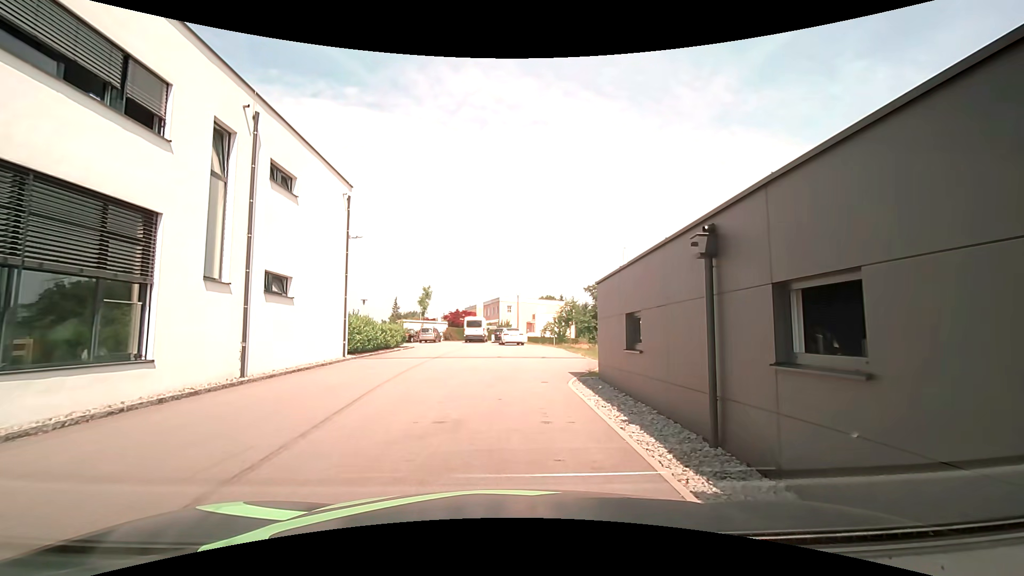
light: Day
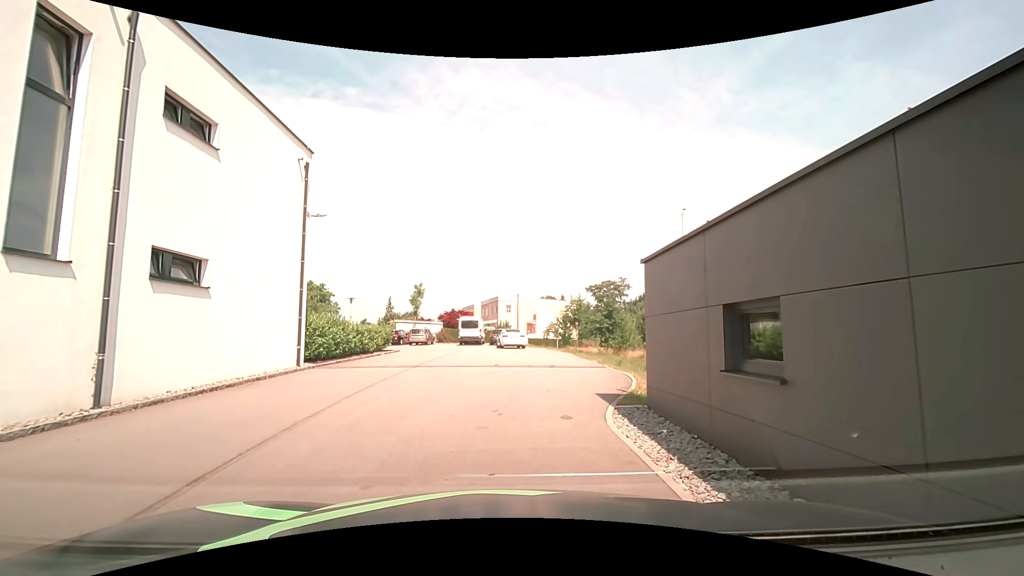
(0.0, +4.7) m; 0°
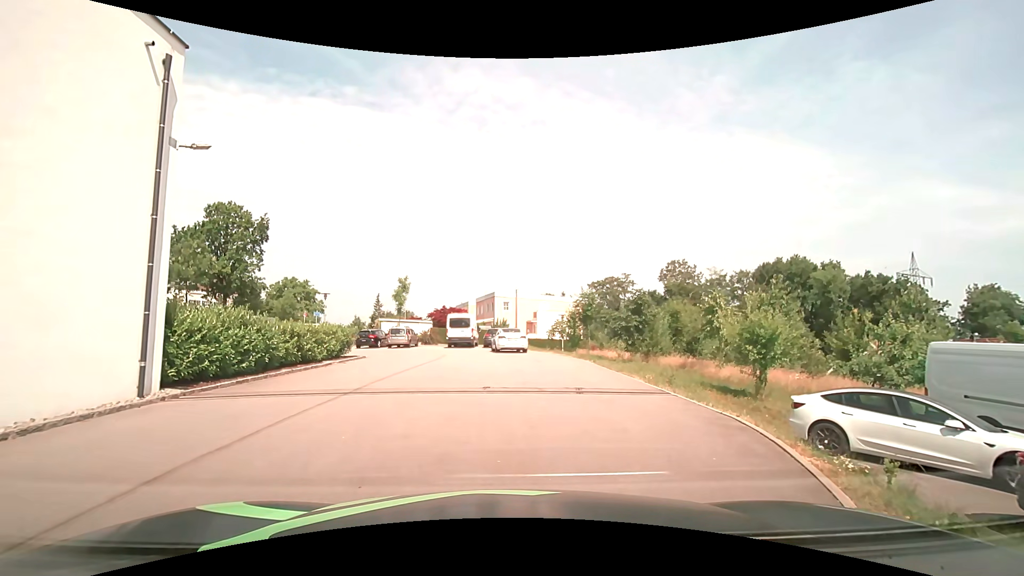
(+0.1, +7.2) m; +2°
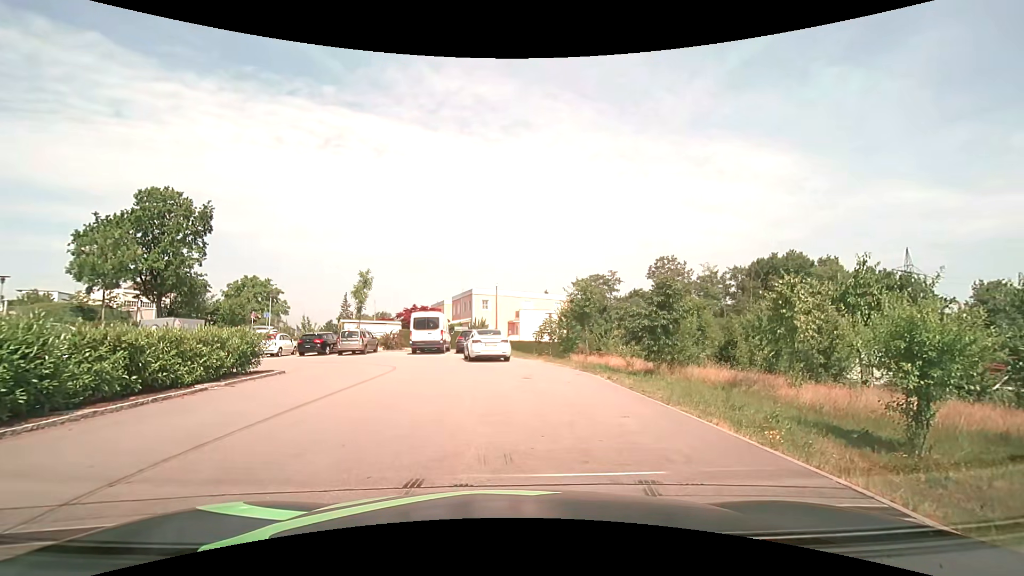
(-0.1, +6.8) m; +2°
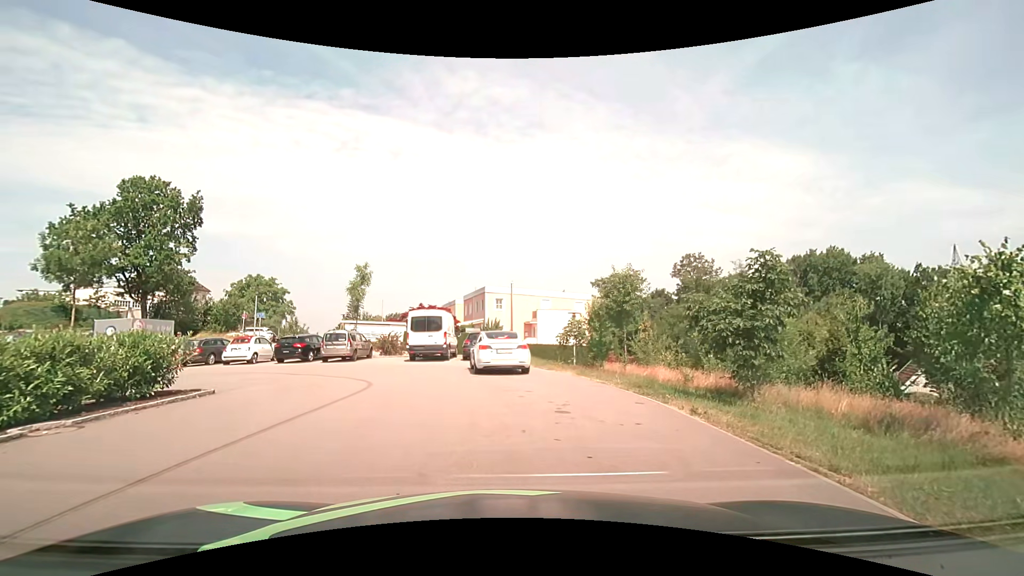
(-0.1, +5.5) m; -3°
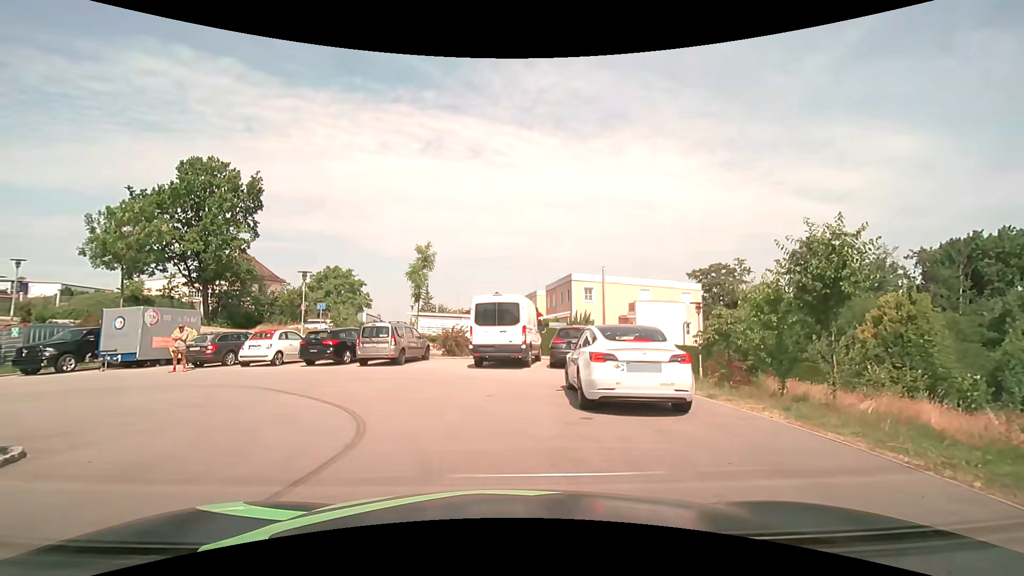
(-0.5, +8.2) m; -8°
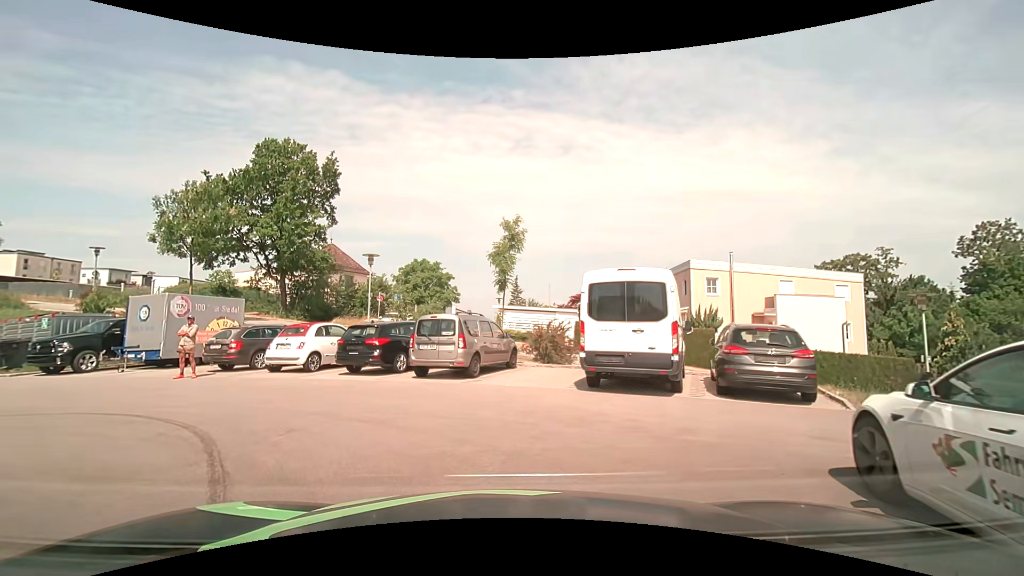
(-0.6, +6.8) m; -11°
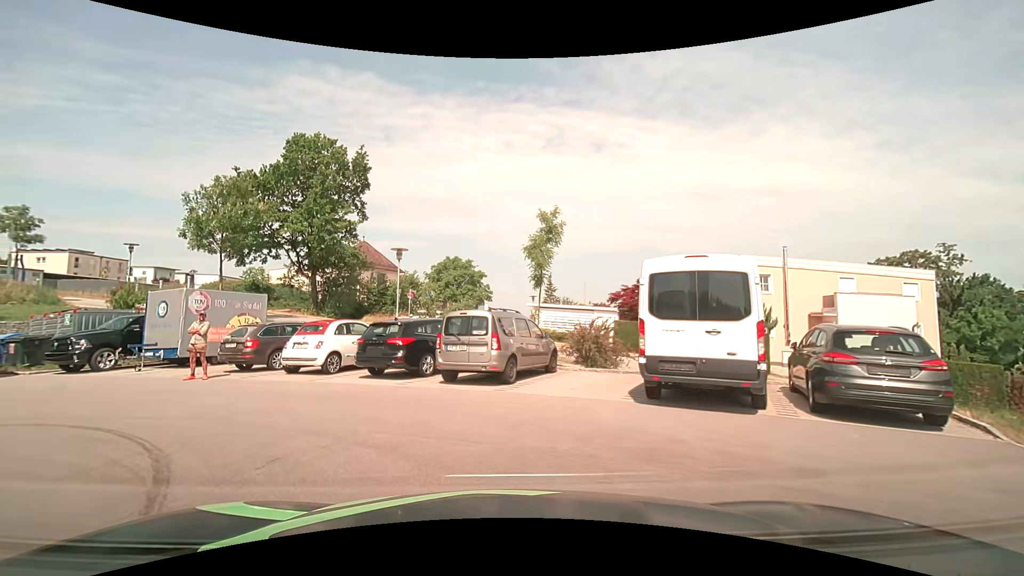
(-0.1, +1.7) m; -3°
